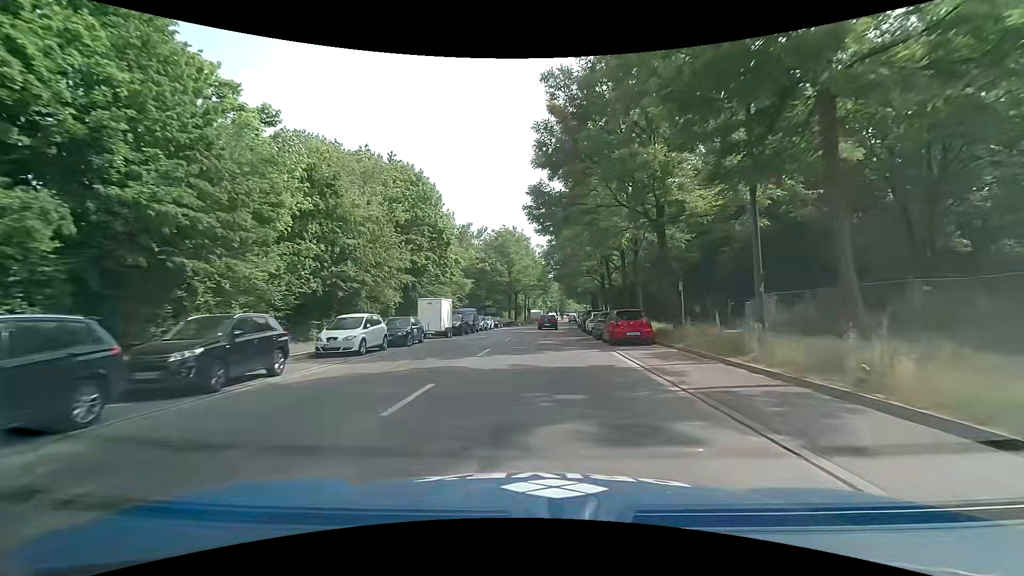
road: secondary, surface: asphalt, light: Day
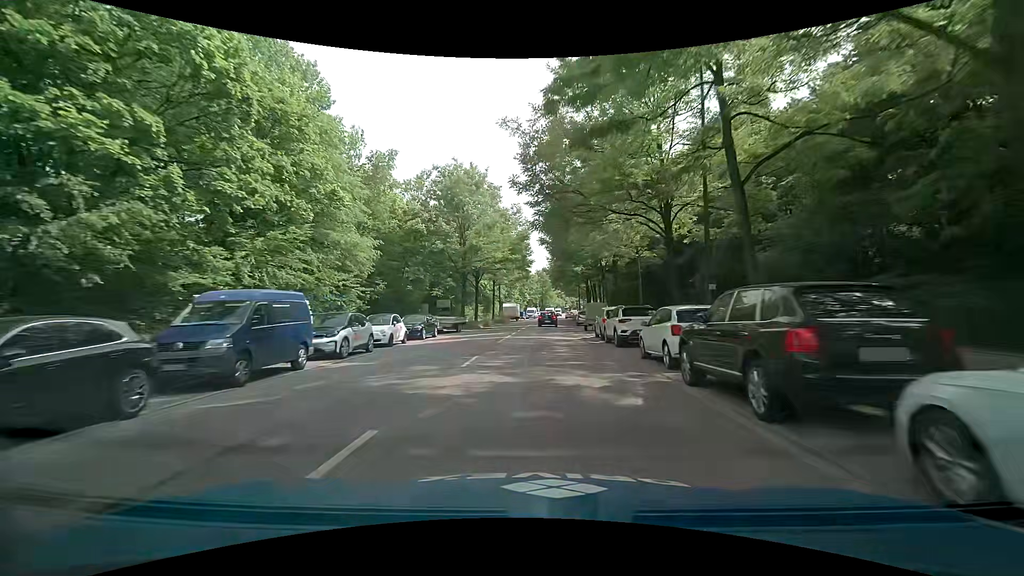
(+0.6, +32.1) m; +3°
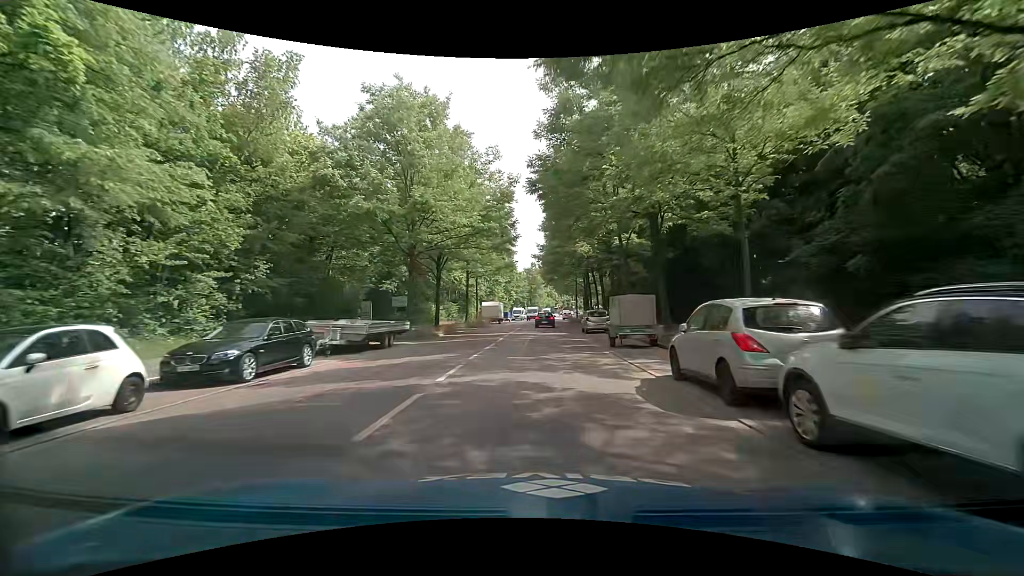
(+0.2, +16.4) m; +2°
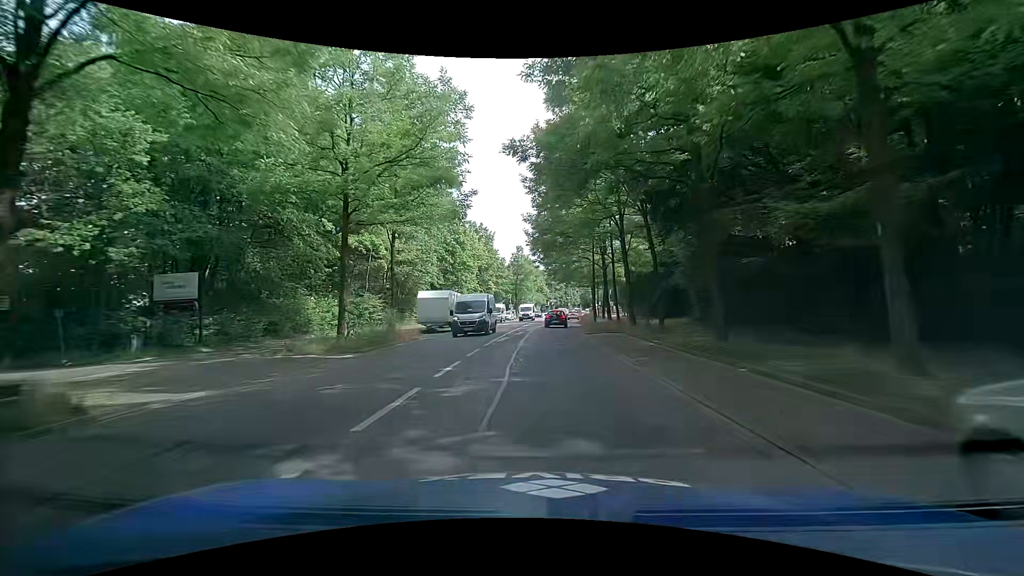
(+0.2, +31.0) m; +1°
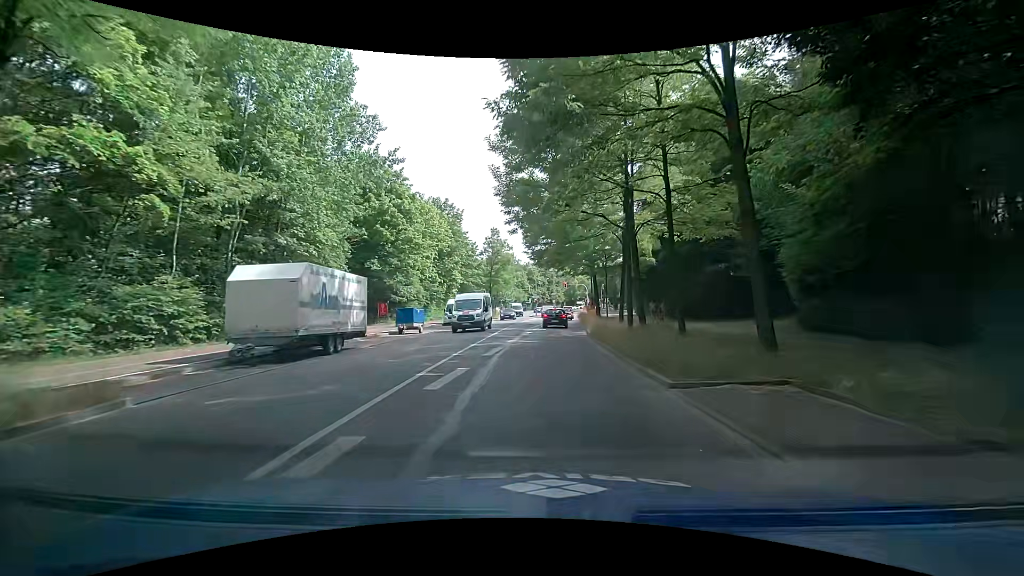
(+0.3, +19.5) m; +2°
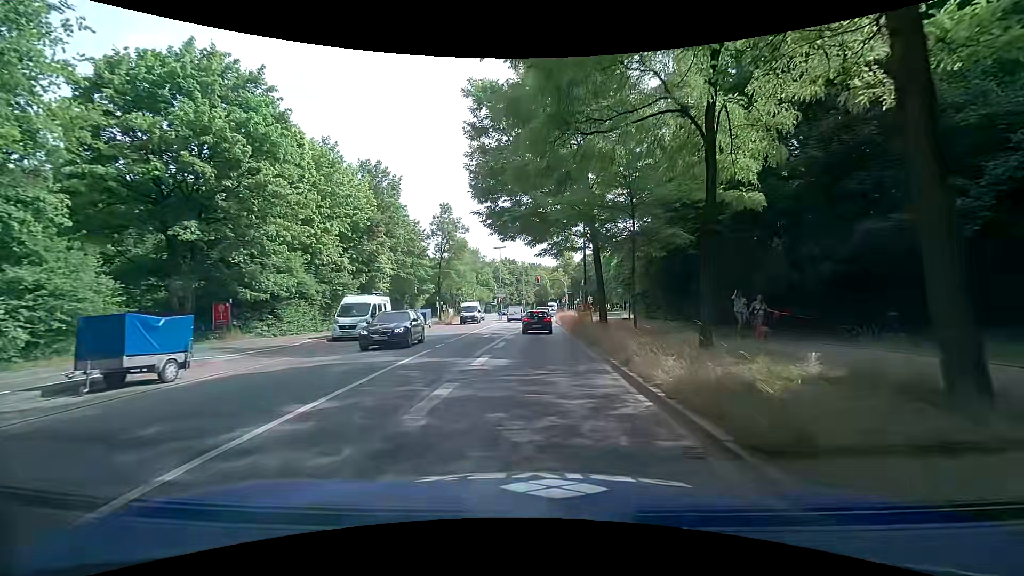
(+0.7, +19.6) m; +2°
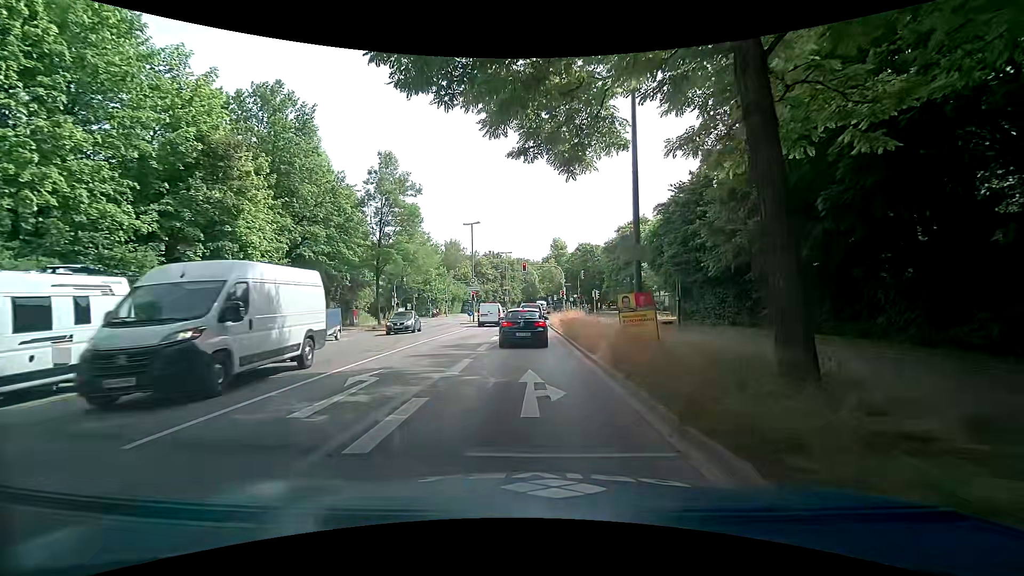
(+0.9, +19.2) m; +3°
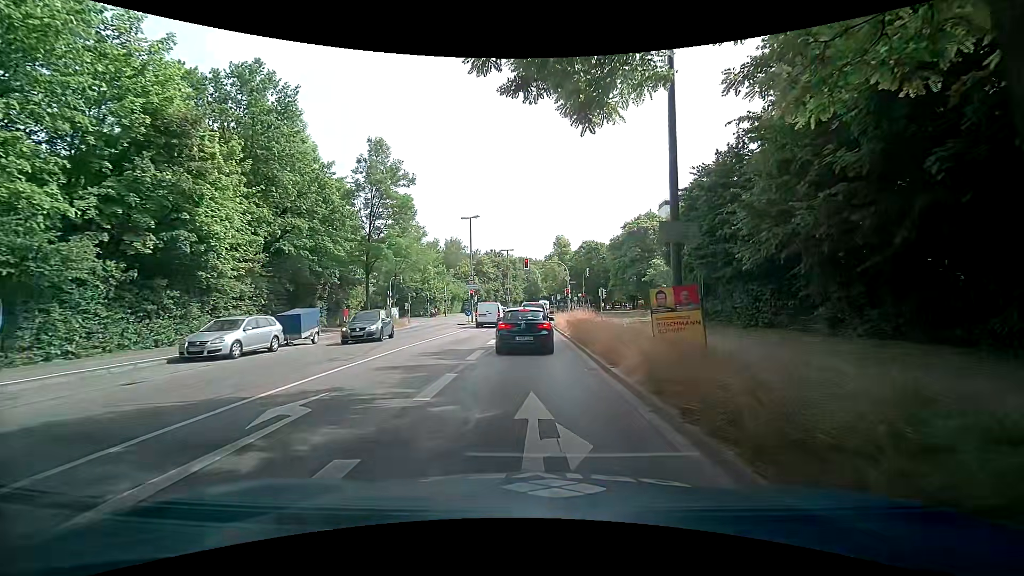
(-0.1, +3.1) m; -1°
